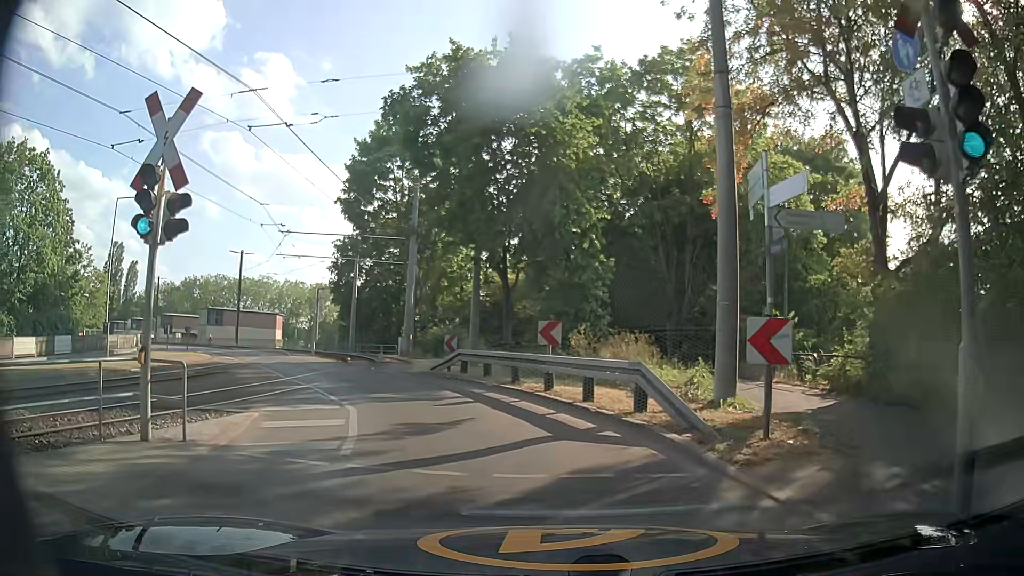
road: secondary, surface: asphalt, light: Day
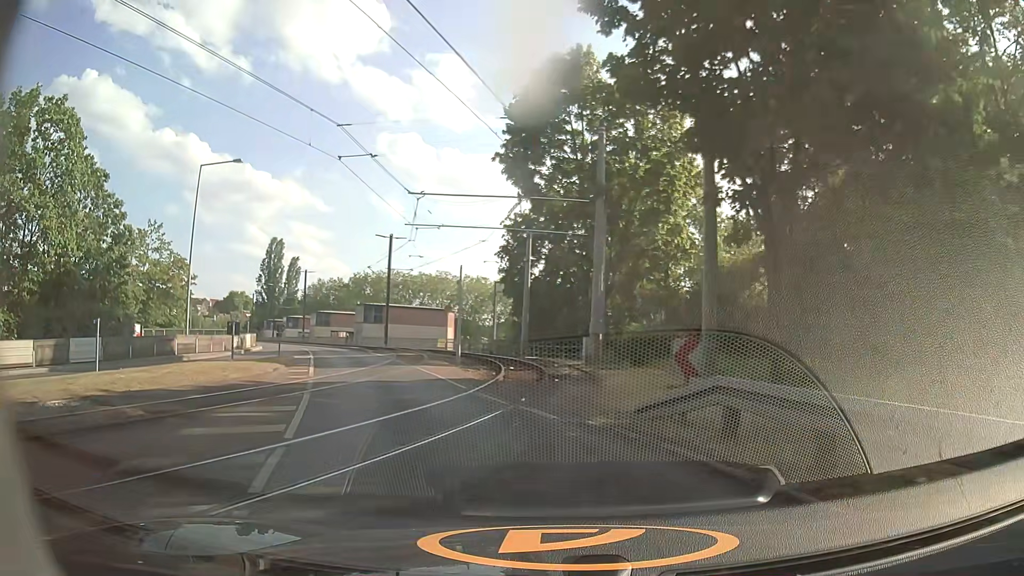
(-1.4, +12.3) m; -14°
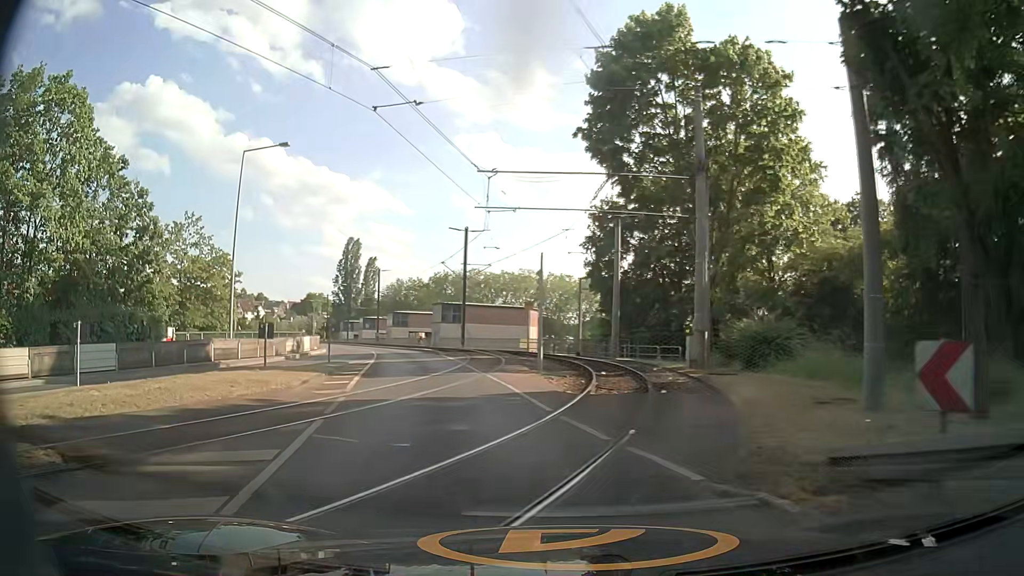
(-0.3, +4.4) m; -7°
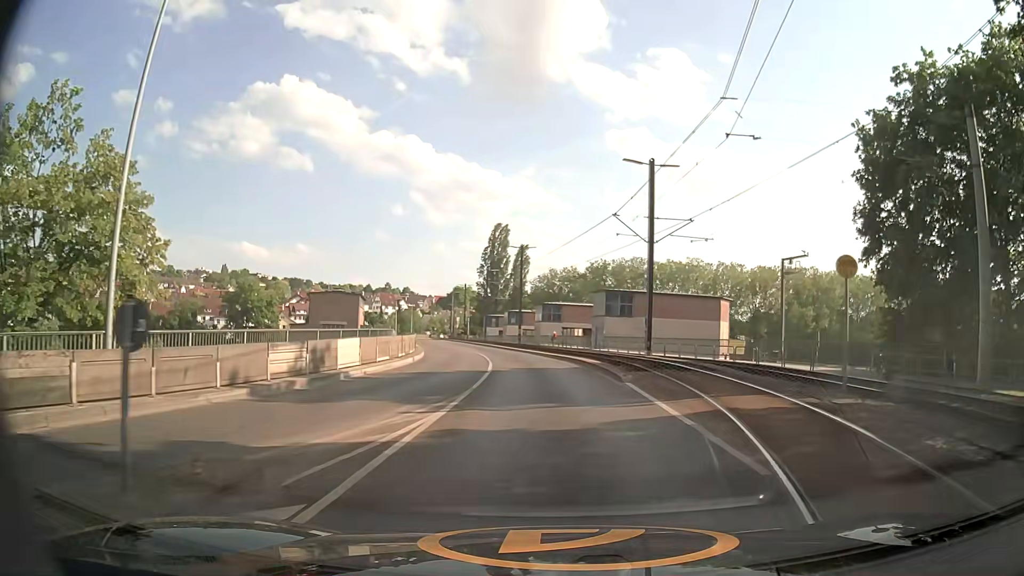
(-3.9, +21.0) m; -14°
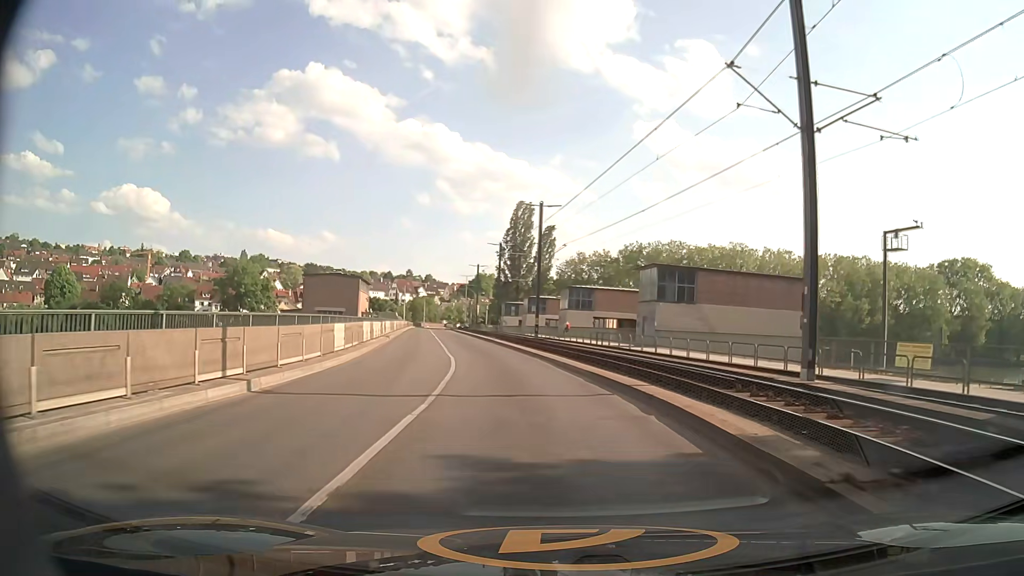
(0.0, +18.3) m; -1°
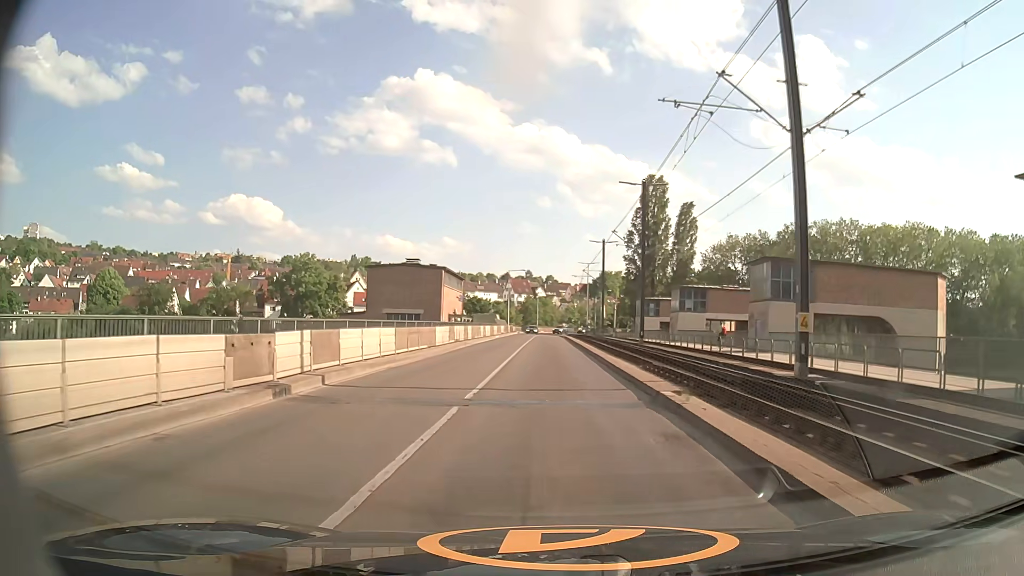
(-3.6, +32.7) m; -11°
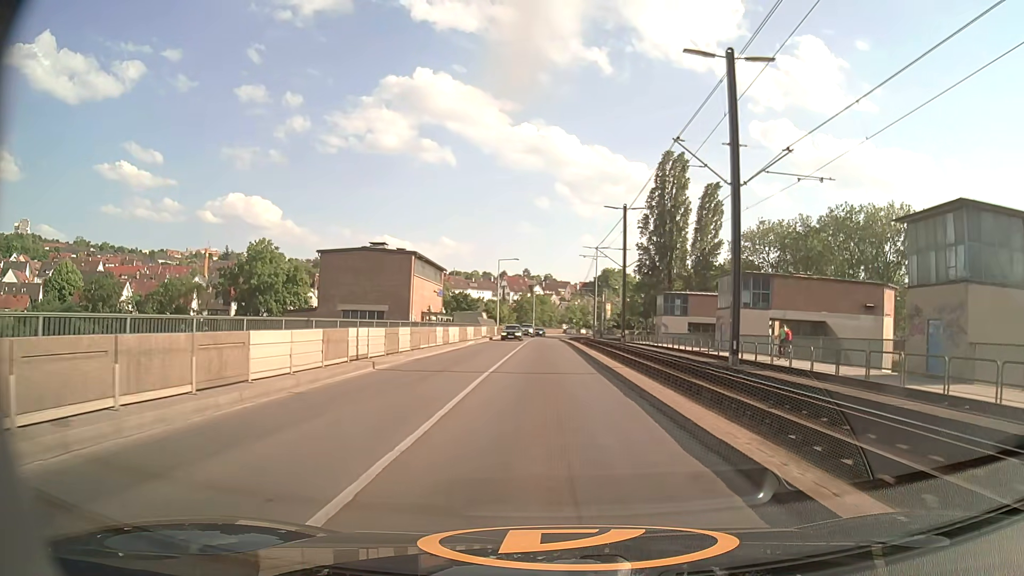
(0.0, +20.0) m; 0°
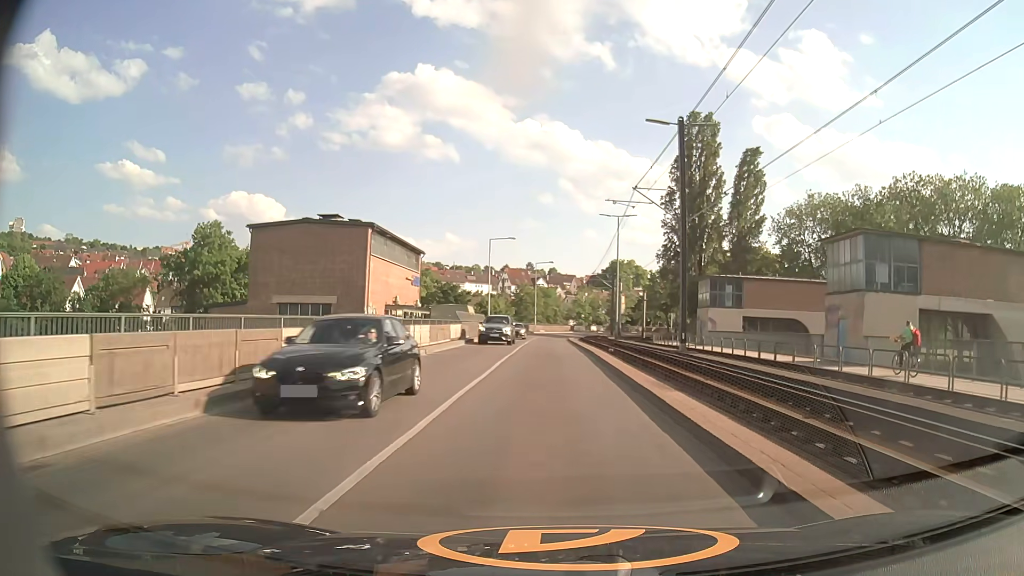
(0.0, +19.7) m; 0°
(0, +10) (0, +20) (0, +30) (0, +40) (0, +50) (0, +60) (0, +70) (+1, +80) (+3, +90) (+6, +99) m
